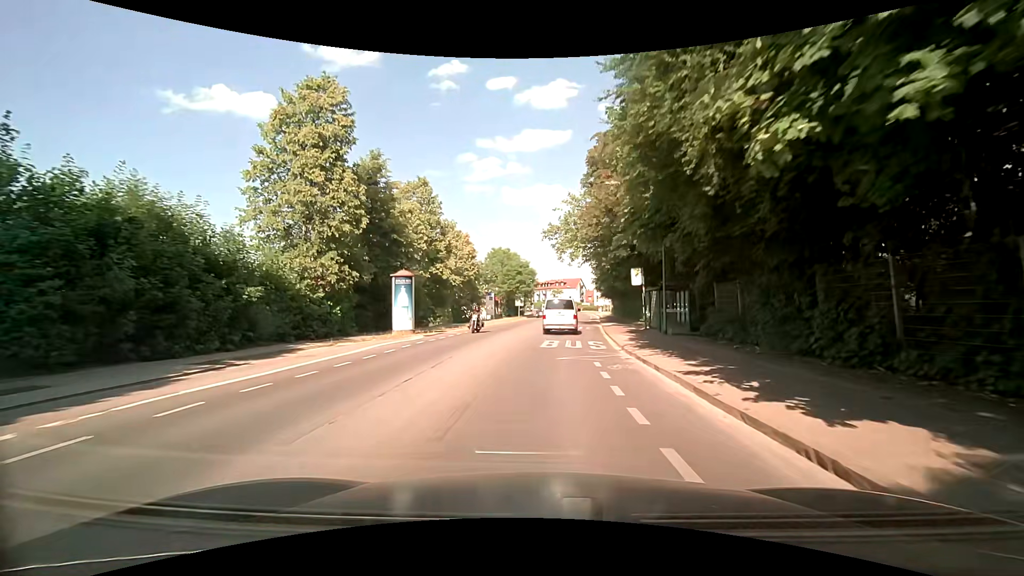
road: secondary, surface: asphalt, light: Day
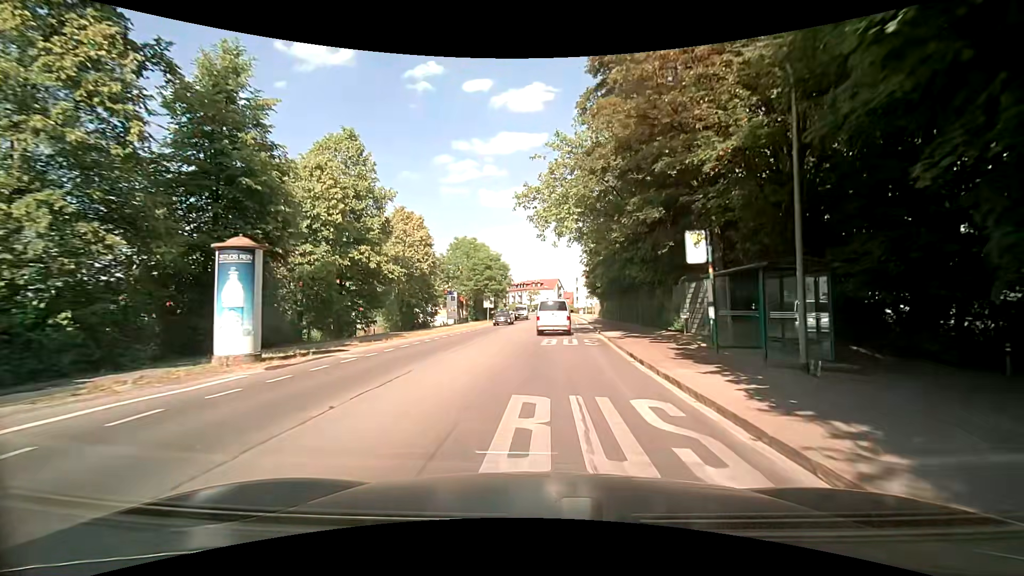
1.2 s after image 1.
(+0.2, +14.1) m; +2°
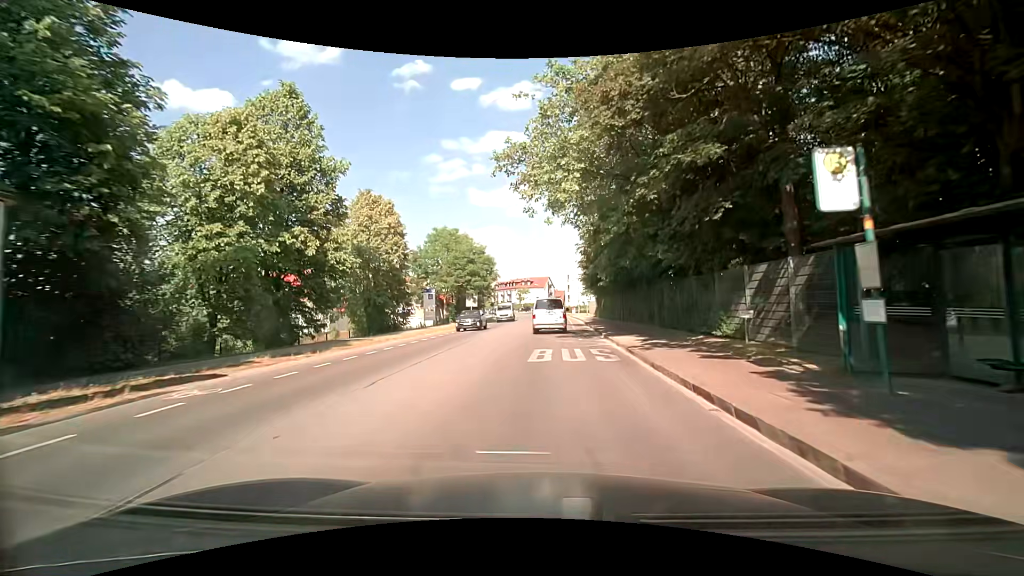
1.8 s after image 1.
(+0.1, +7.1) m; +1°
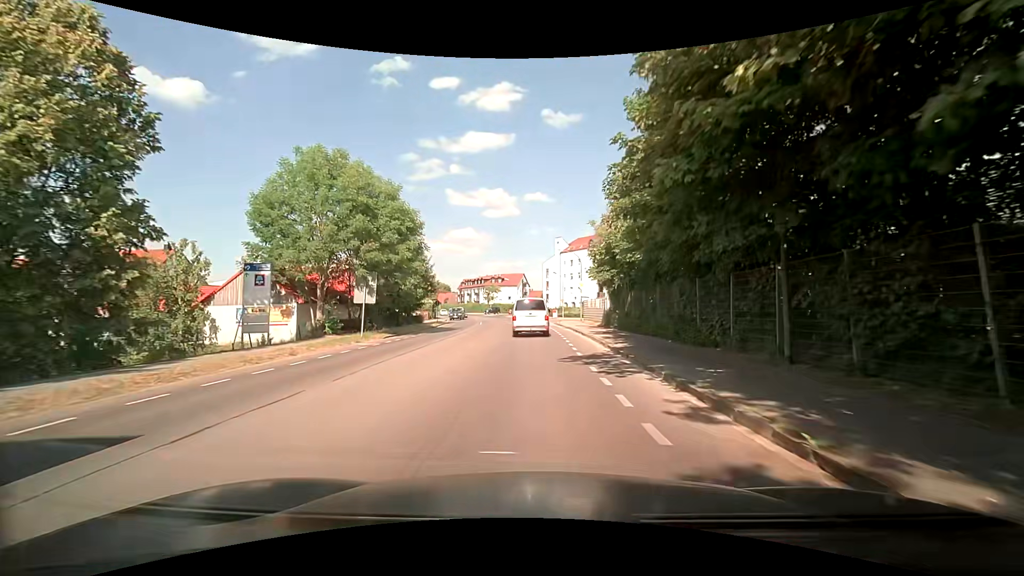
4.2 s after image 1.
(+0.7, +28.6) m; +3°
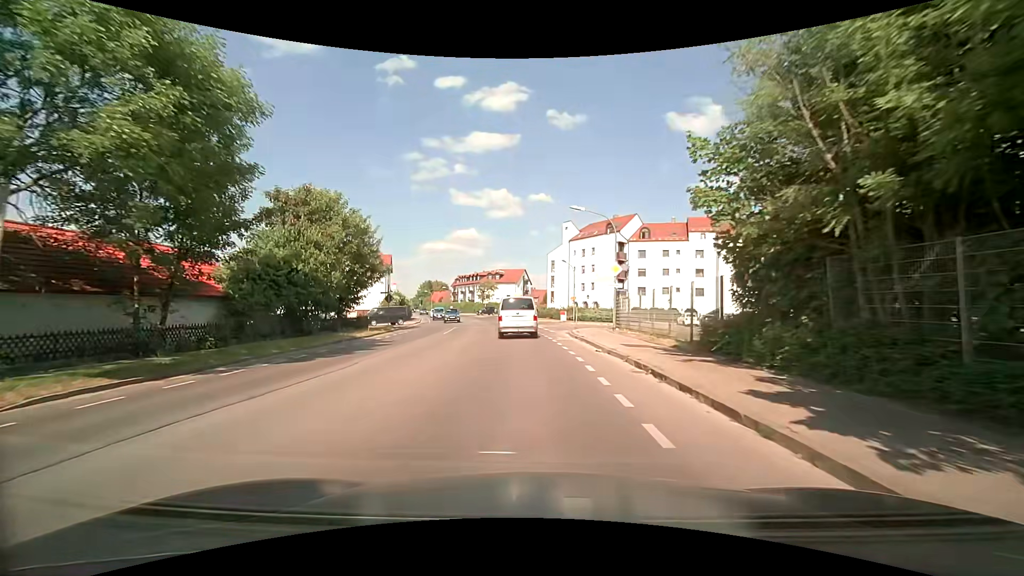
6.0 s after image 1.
(-0.1, +20.2) m; -1°
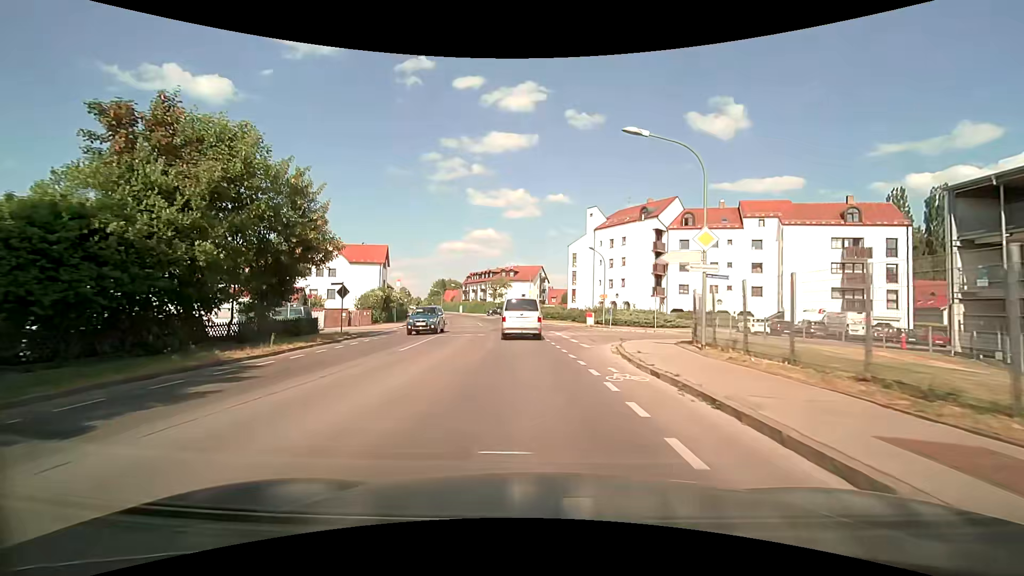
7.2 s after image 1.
(-0.2, +12.5) m; -2°
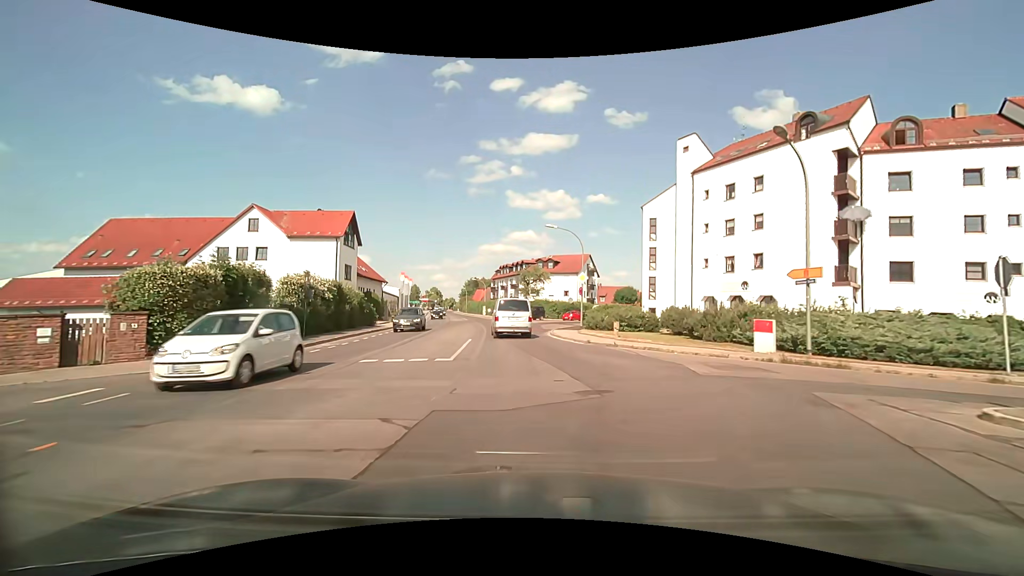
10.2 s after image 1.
(-1.1, +29.7) m; -5°
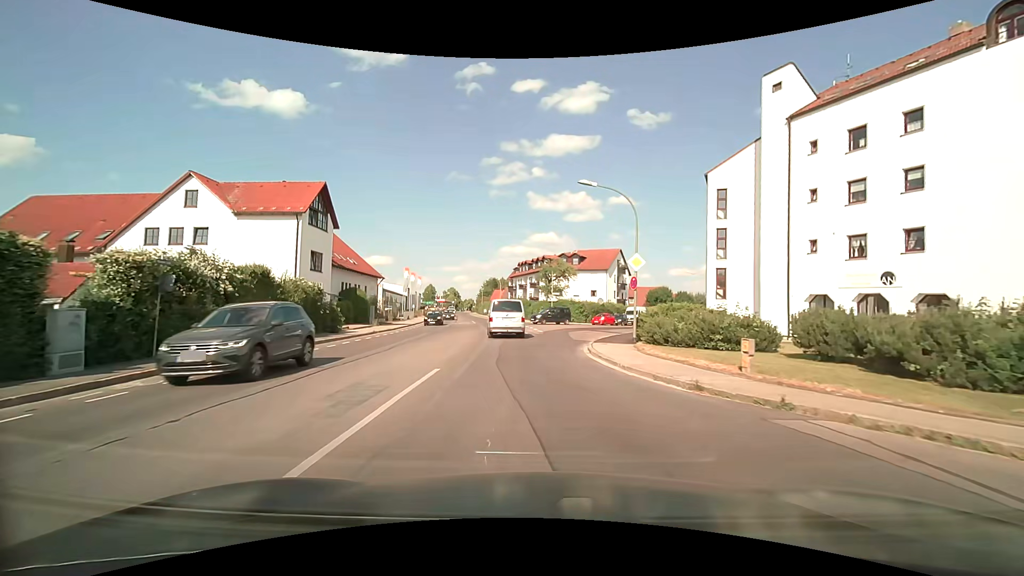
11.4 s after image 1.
(-0.3, +12.1) m; -2°
(0, +10) (-1, +20) (-2, +30) (-3, +40) (-4, +50) (-6, +60) (-7, +70) (-9, +79) (-11, +89) (-13, +99) m
